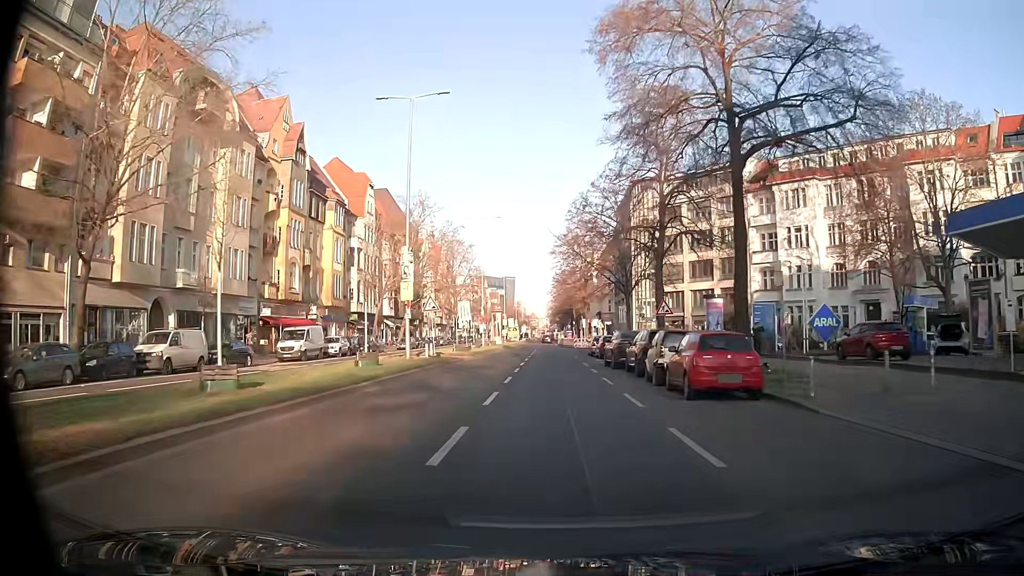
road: tertiary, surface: asphalt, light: Day
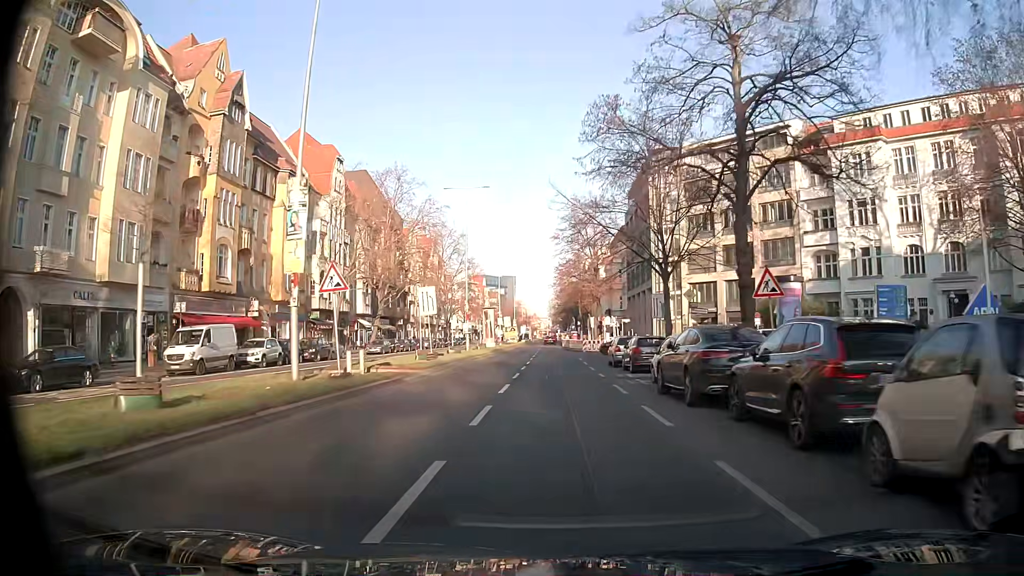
(-0.1, +14.7) m; -1°
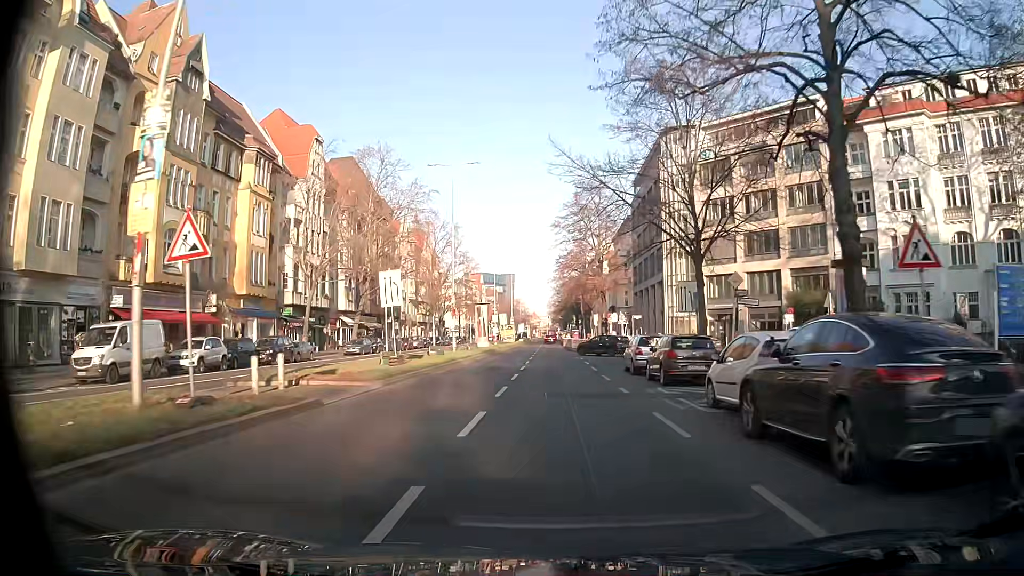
(0.0, +7.3) m; 0°
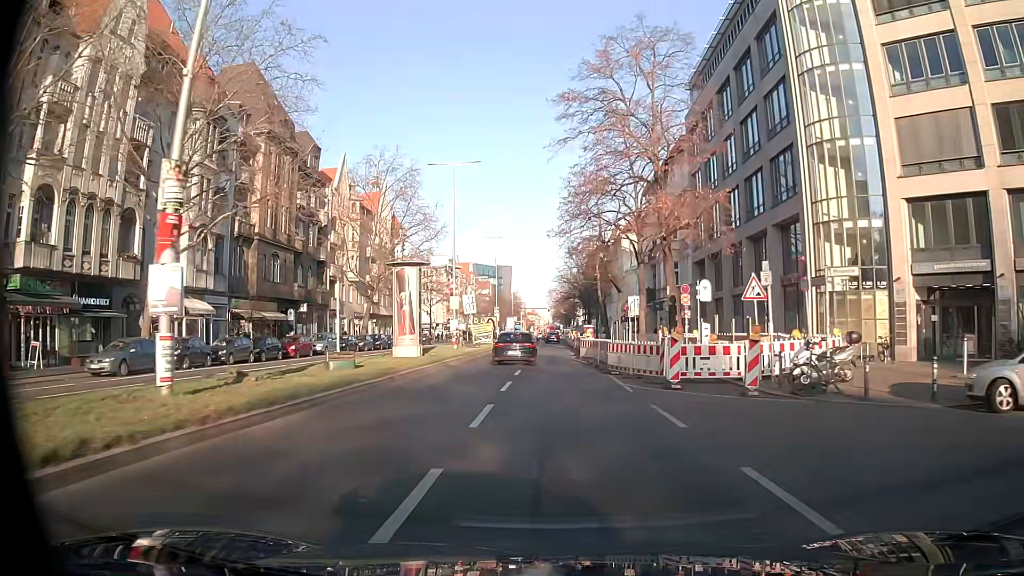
(+0.1, +35.5) m; 0°
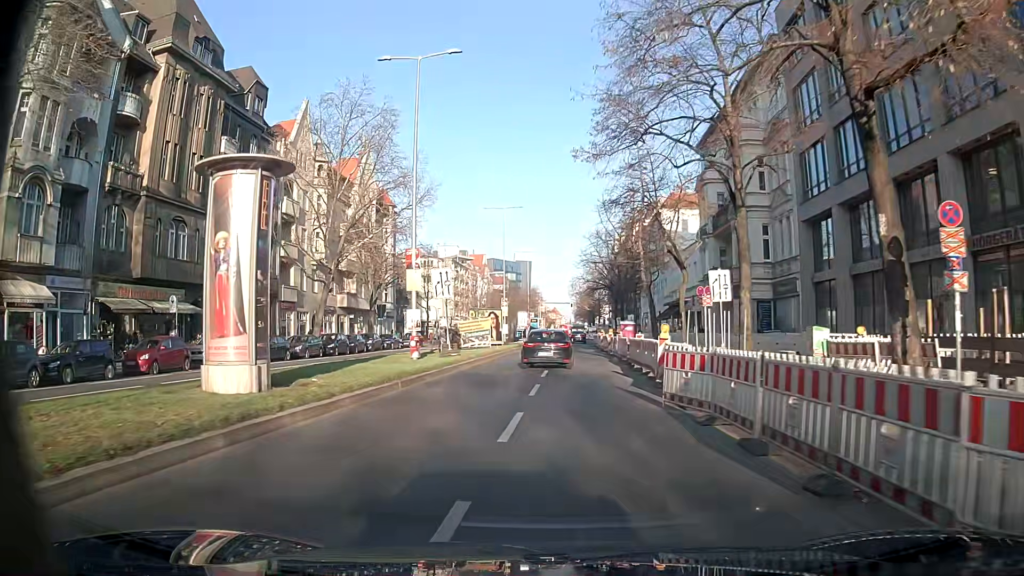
(-0.2, +19.1) m; -2°
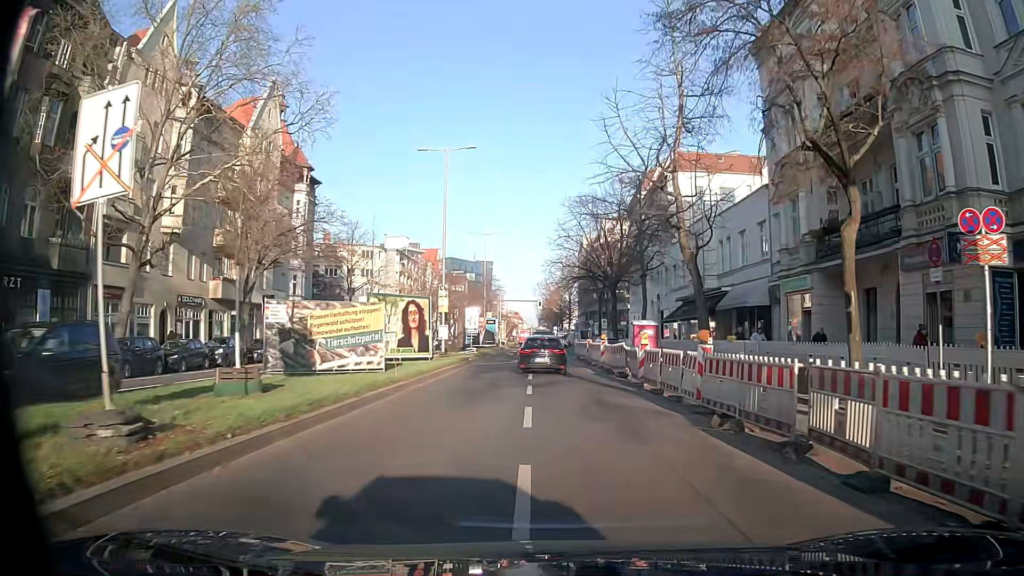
(-0.1, +22.2) m; +2°
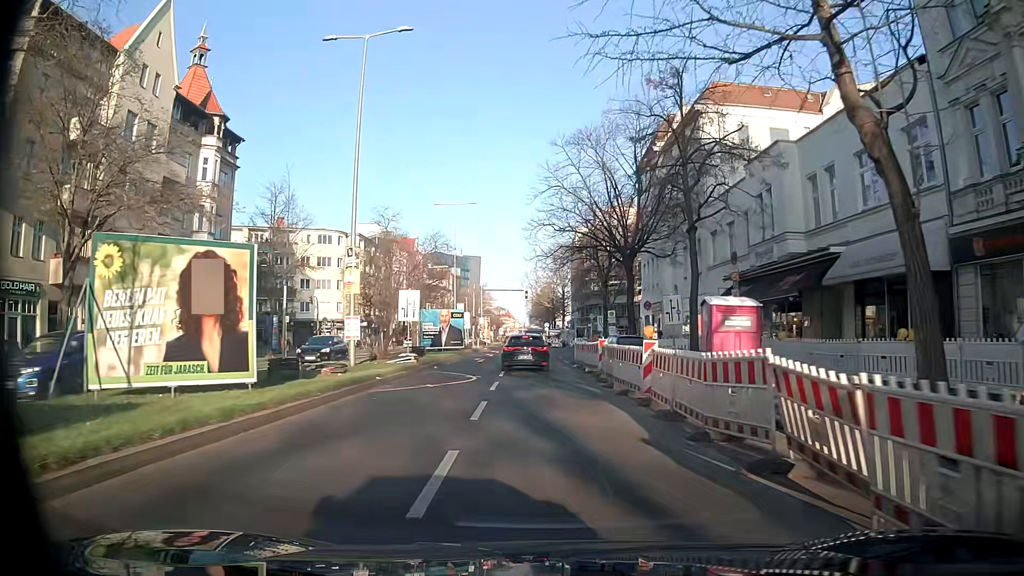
(+0.5, +17.4) m; +2°
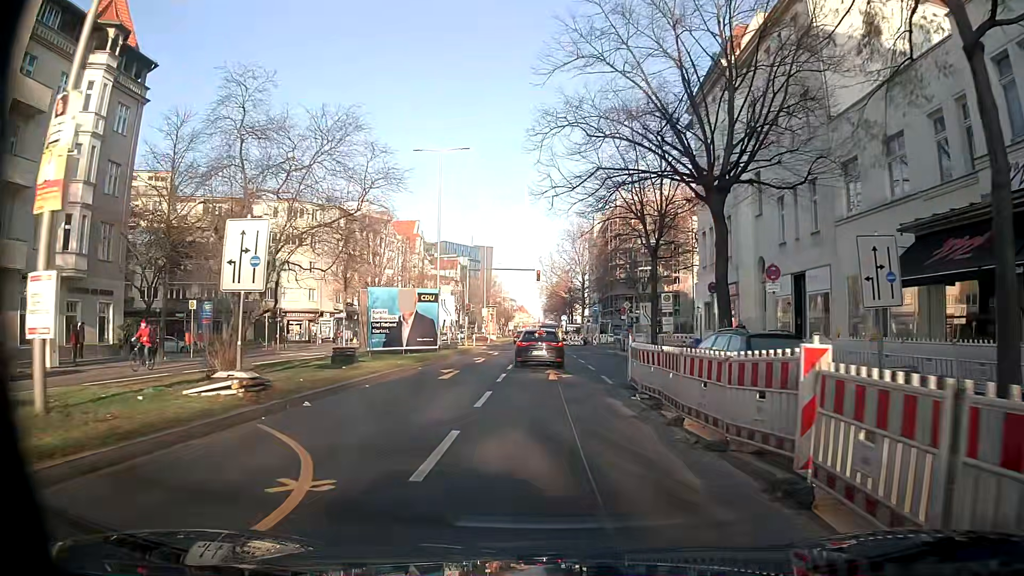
(-0.4, +16.8) m; -2°
